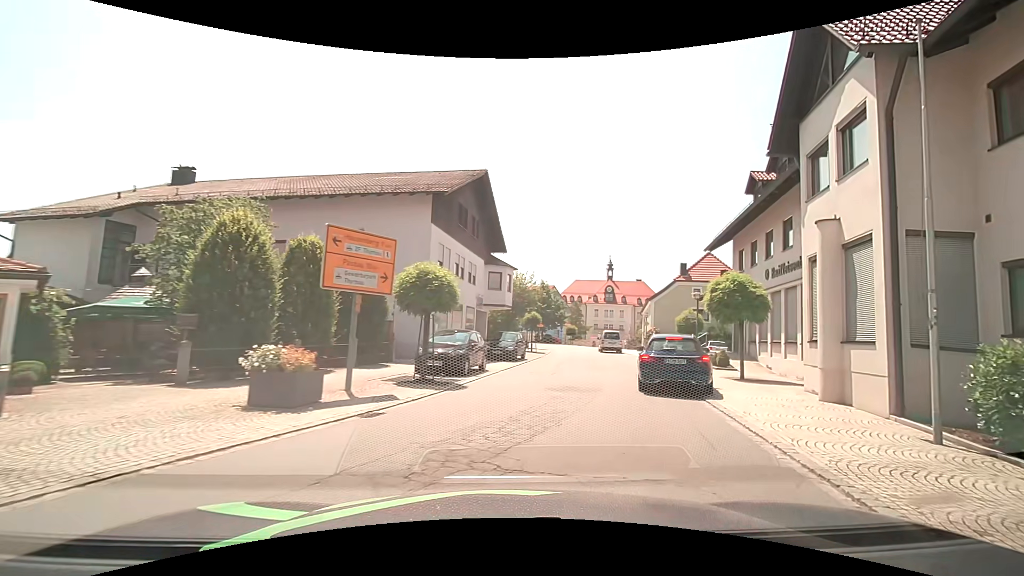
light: Day
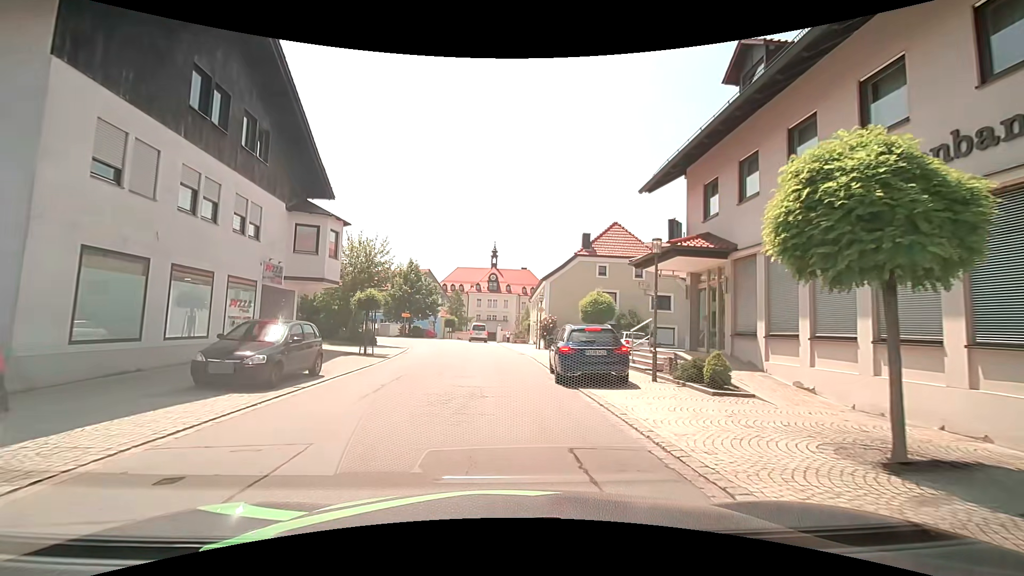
(+2.4, +13.3) m; +15°
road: tertiary
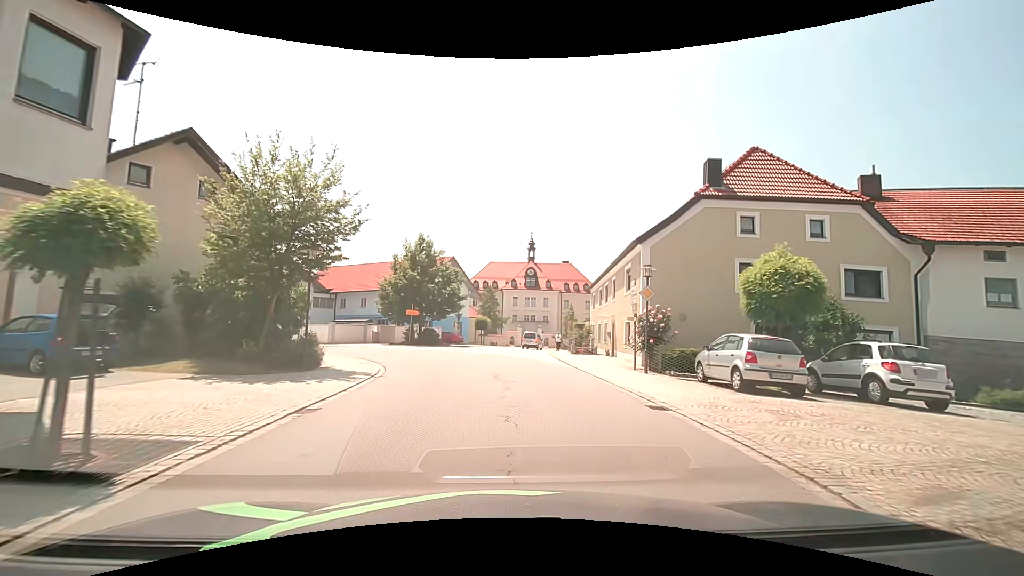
(-1.4, +17.3) m; -5°
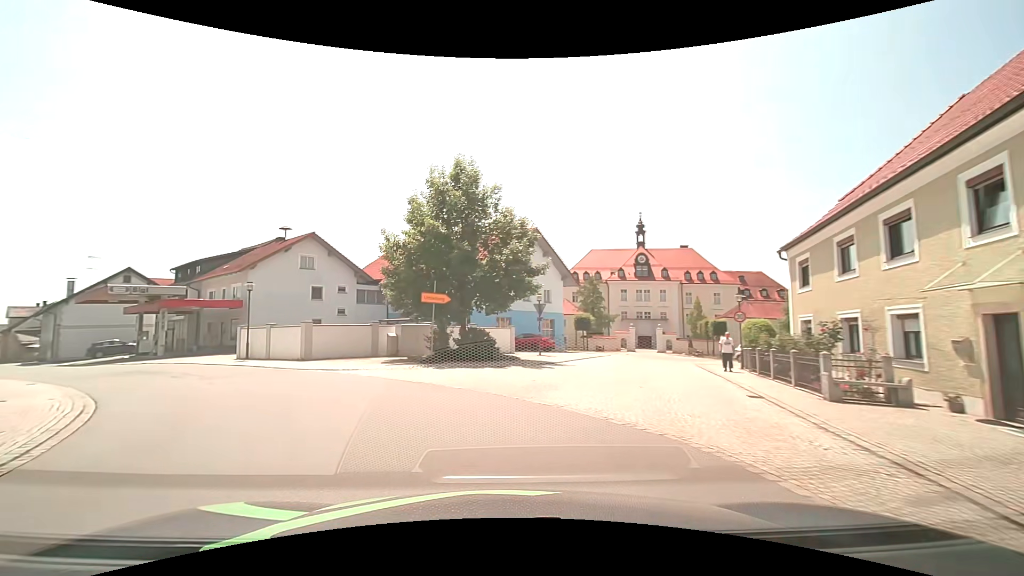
(-0.2, +19.3) m; -12°
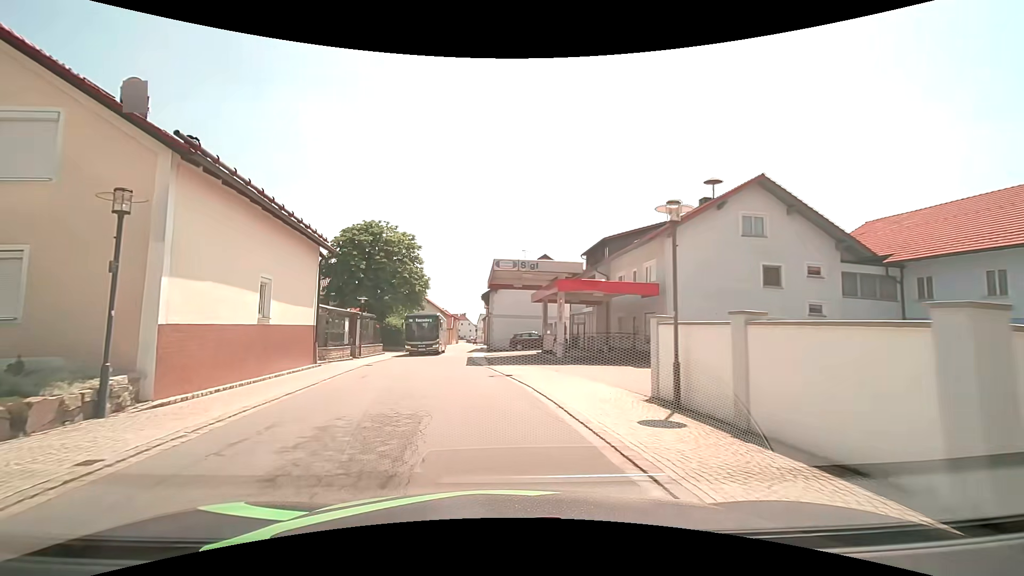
(-7.2, +16.8) m; -45°
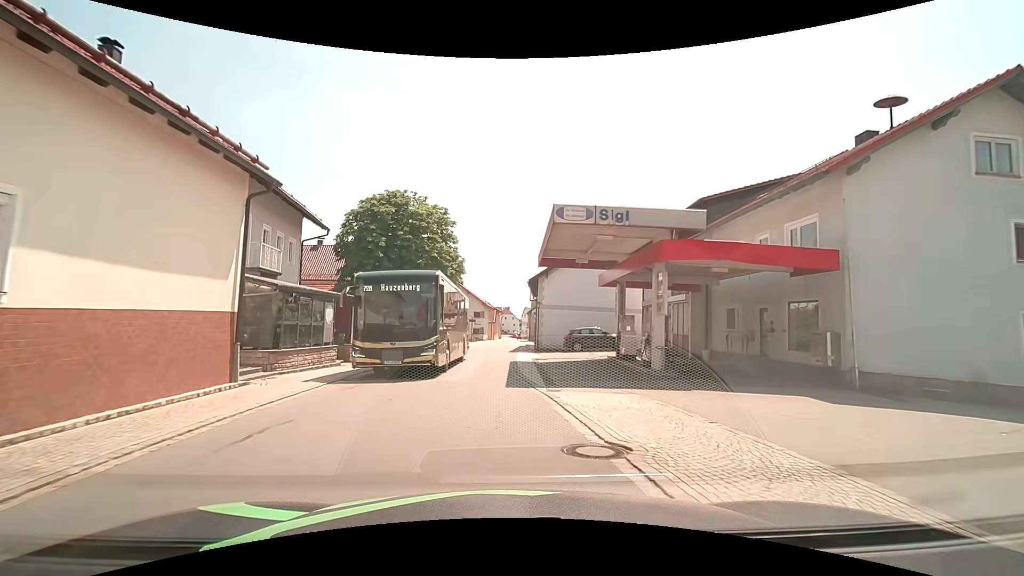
(-0.5, +10.0) m; -5°
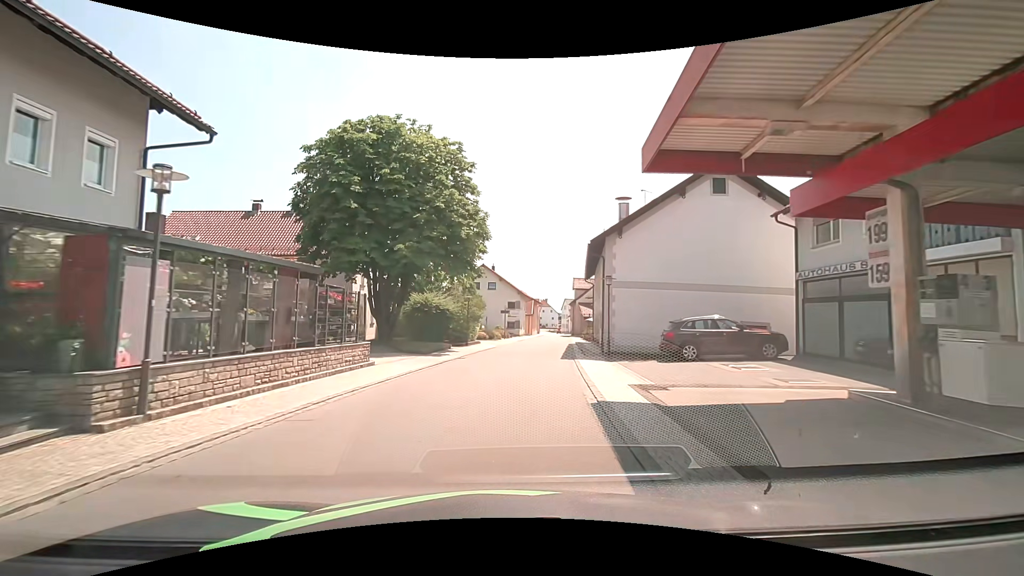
(-0.5, +15.0) m; -5°
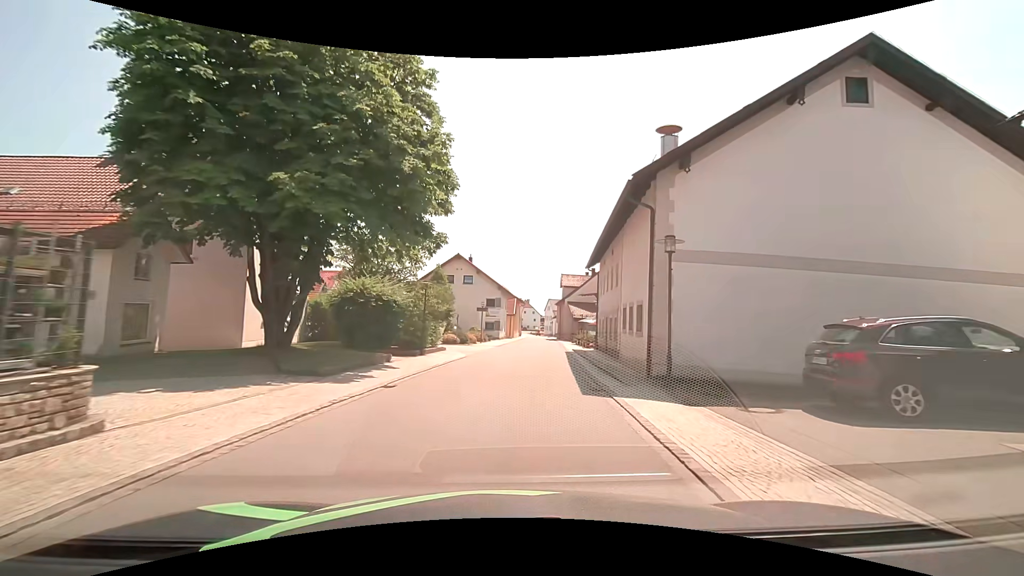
(+0.2, +11.3) m; +3°
(0, +10) (+1, +20) (+1, +30) (+2, +40) (+3, +50) (+4, +60) (+4, +70) (+5, +80) (+5, +90) (+6, +100) m
